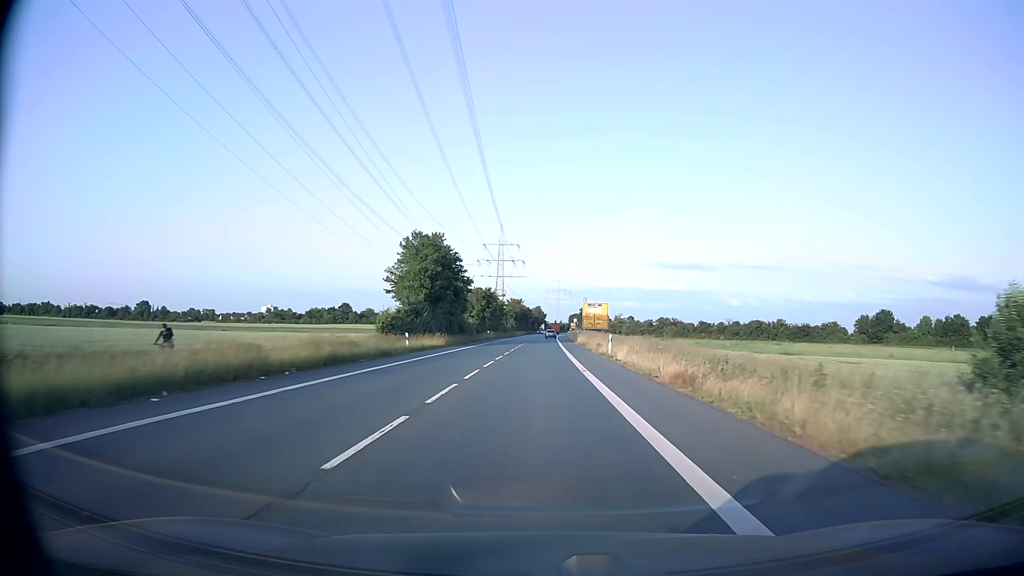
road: secondary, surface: asphalt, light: Day
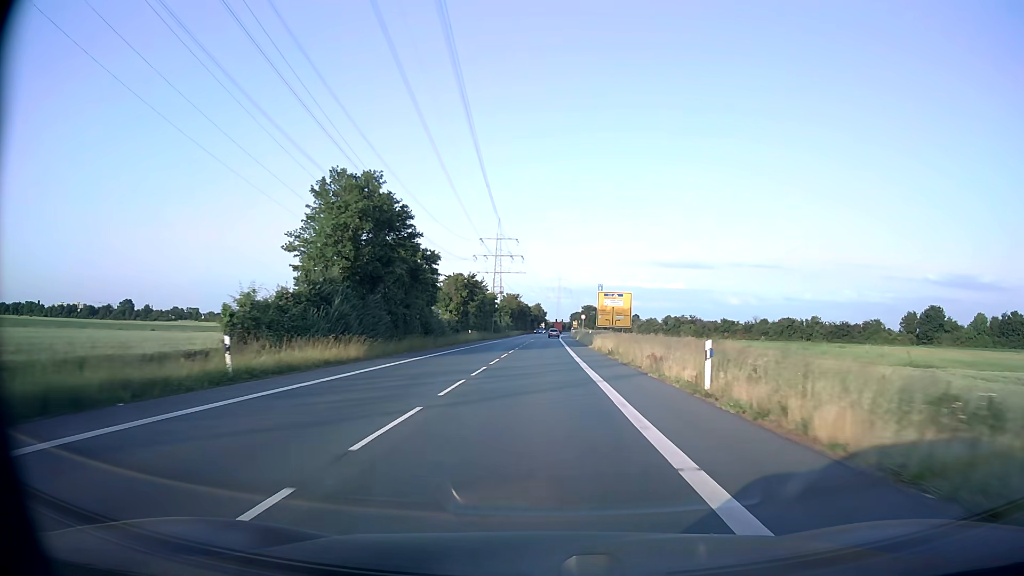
(0.0, +22.9) m; 0°
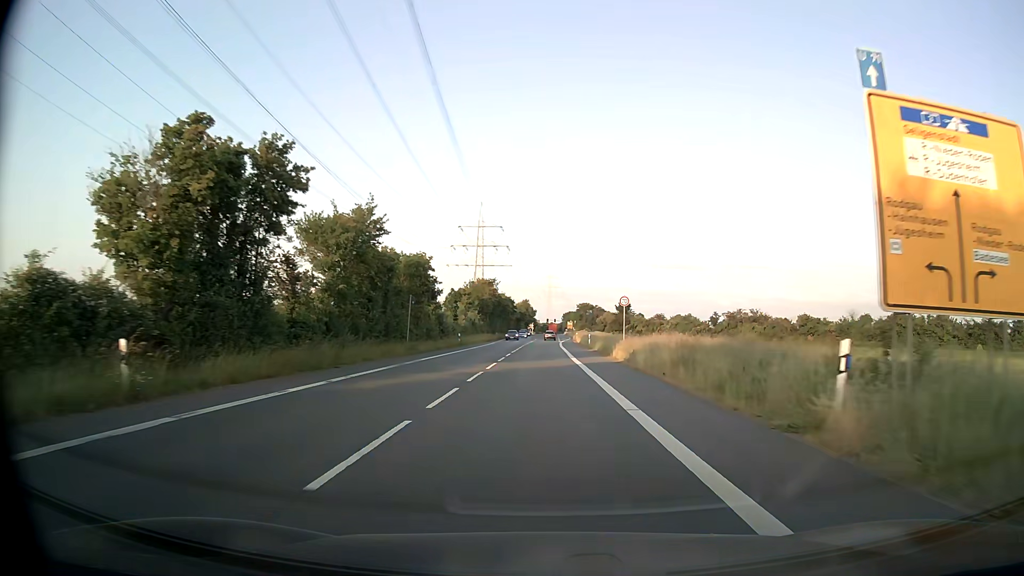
(+0.2, +55.9) m; +1°
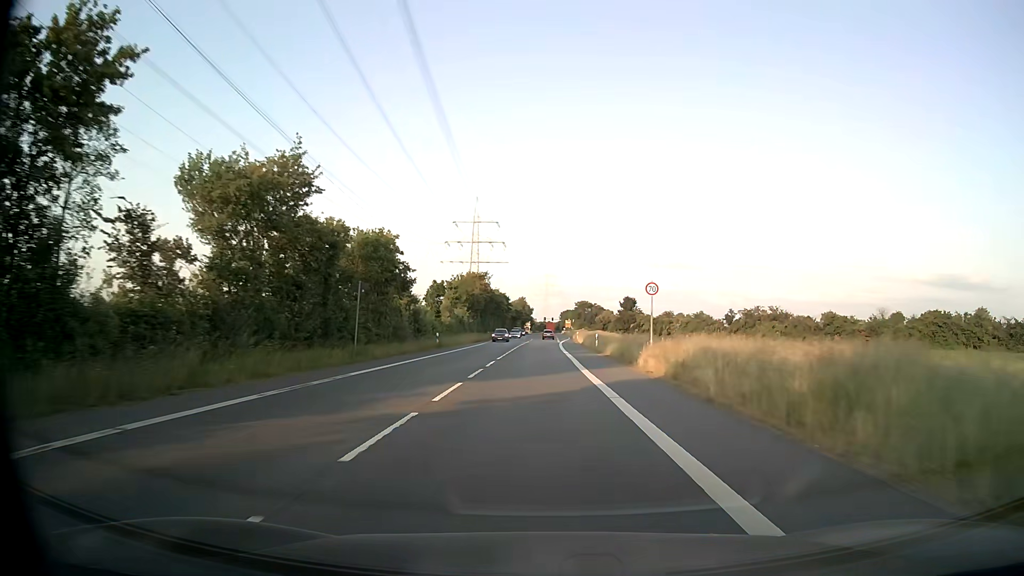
(0.0, +11.0) m; 0°
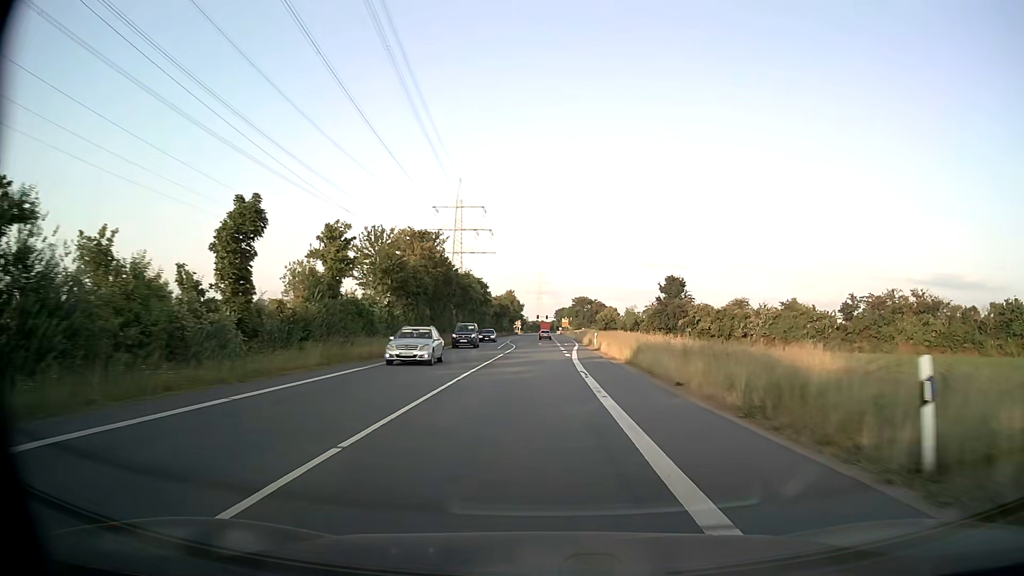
(+0.1, +43.1) m; +1°
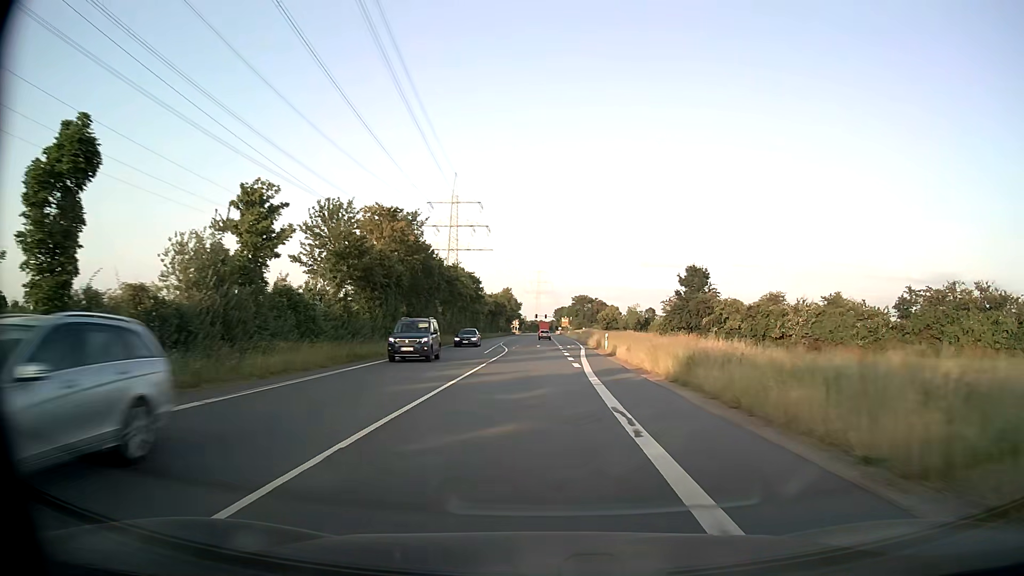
(0.0, +10.6) m; 0°
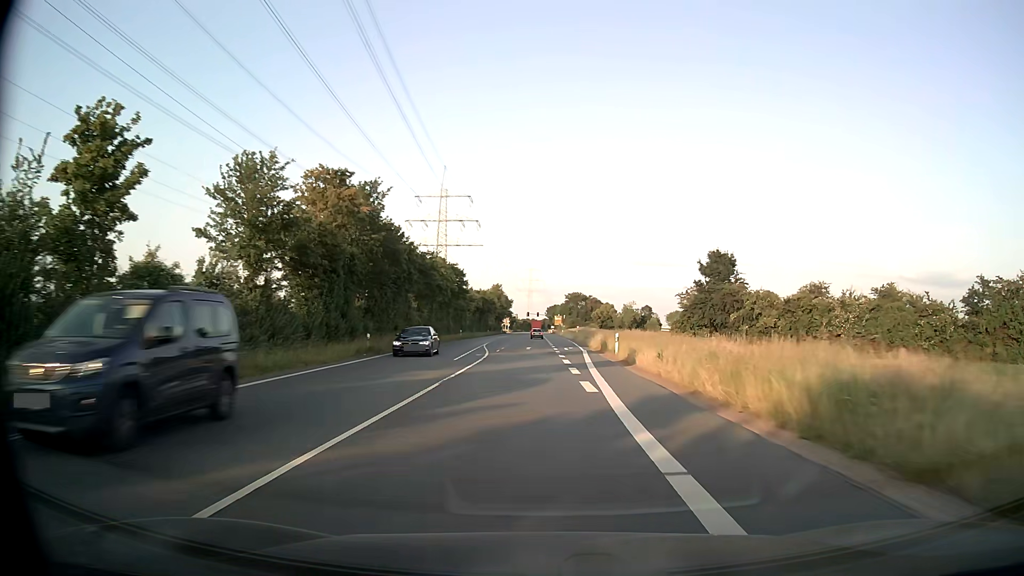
(+0.1, +10.5) m; +1°
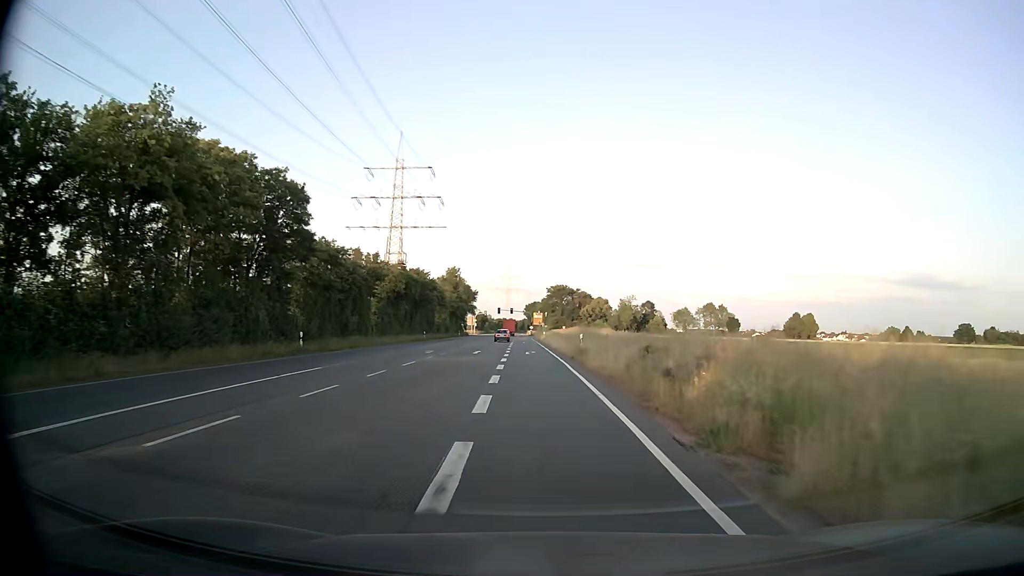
(+1.4, +51.4) m; +2°
(0, +10) (0, +20) (0, +30) (-1, +40) (-1, +50) (-1, +60) (-2, +70) (-2, +80) (-2, +90) (-2, +100) m
